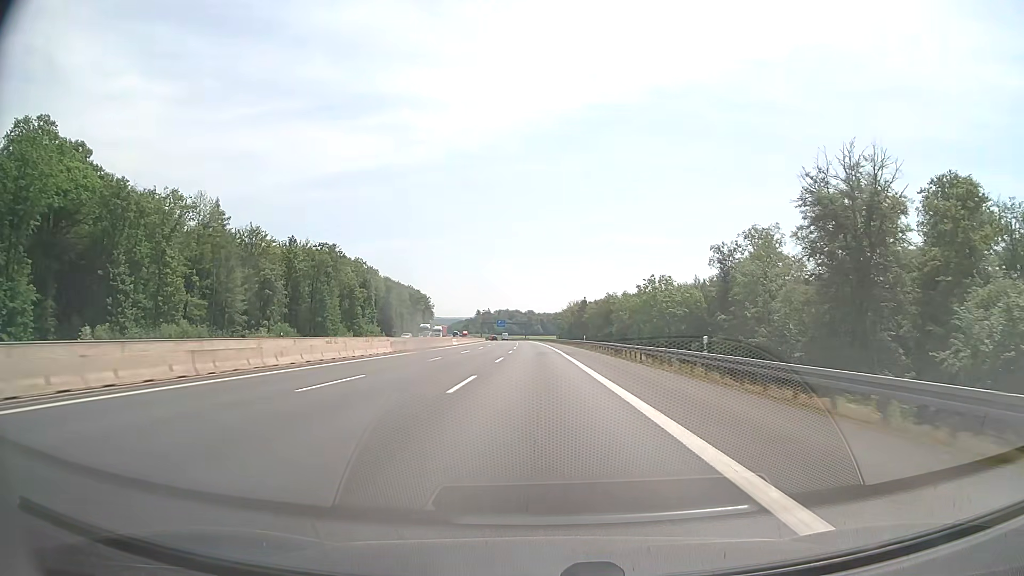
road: motorway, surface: asphalt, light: Day
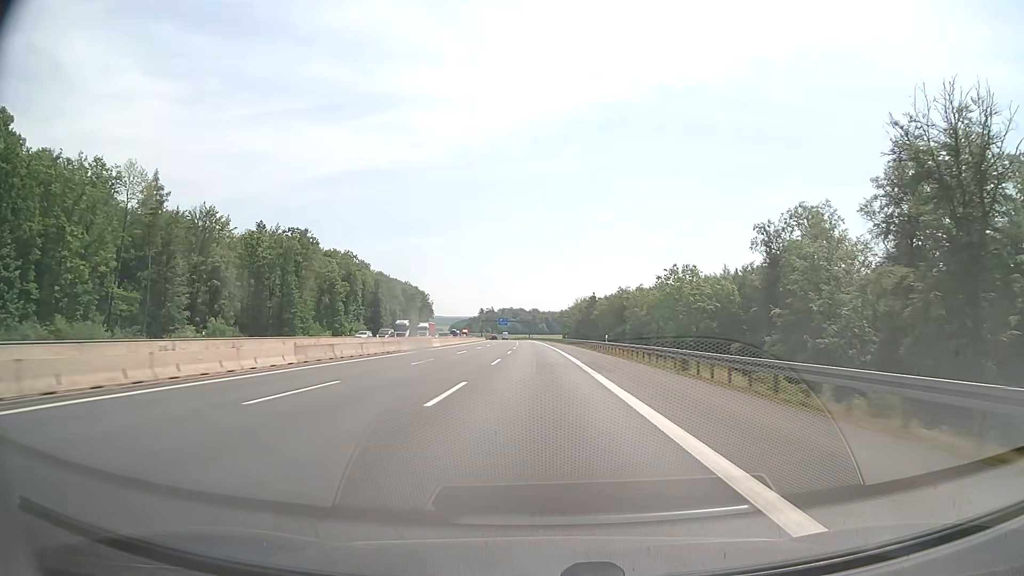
(-0.1, +20.6) m; 0°
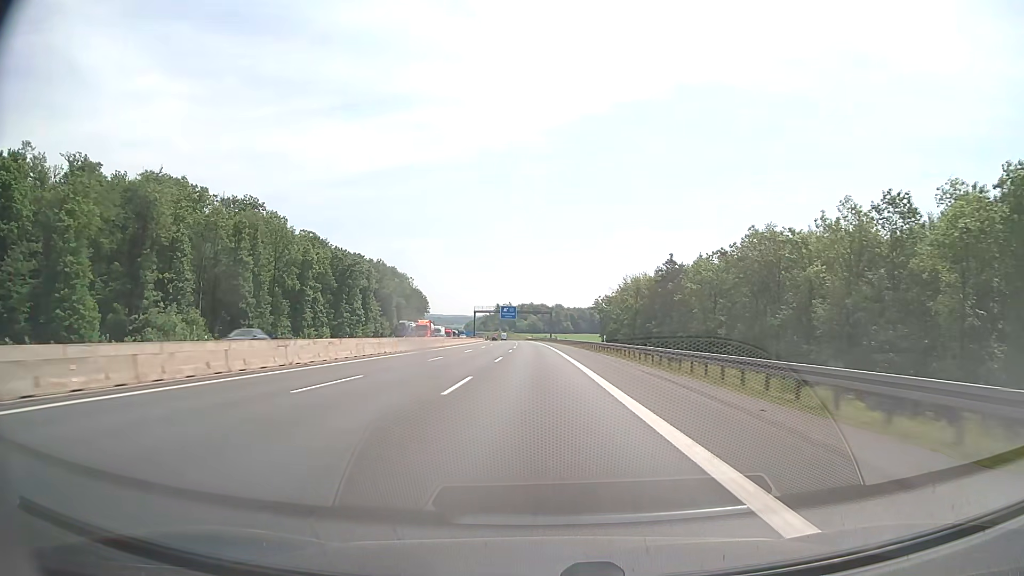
(-1.7, +103.2) m; -2°
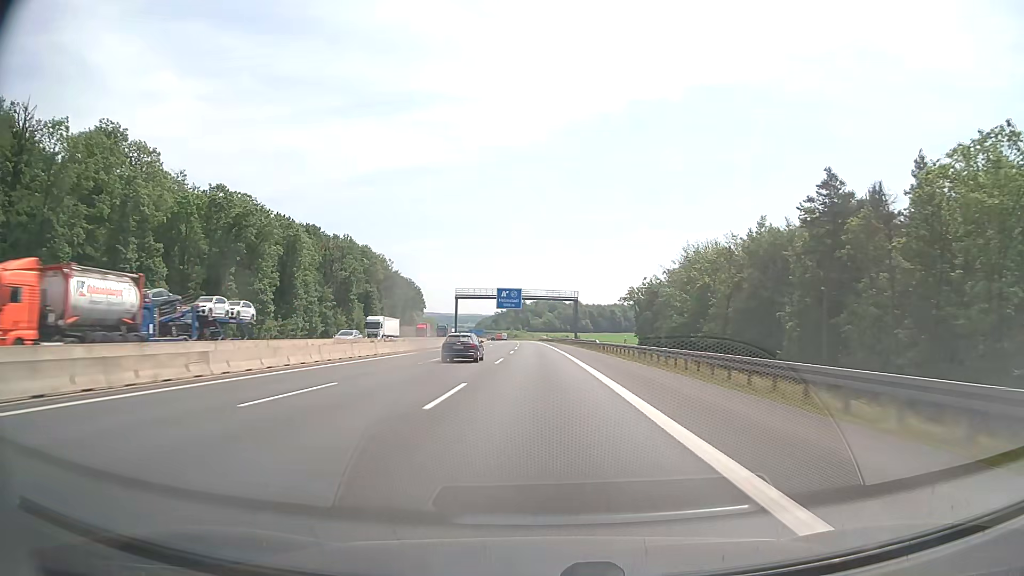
(-0.7, +62.0) m; -1°
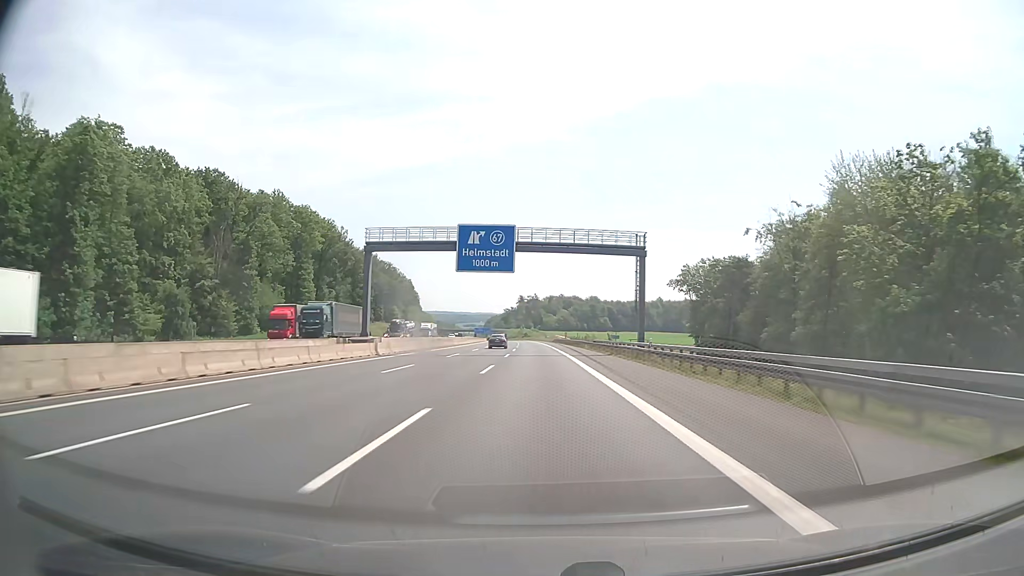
(-0.7, +62.0) m; -1°
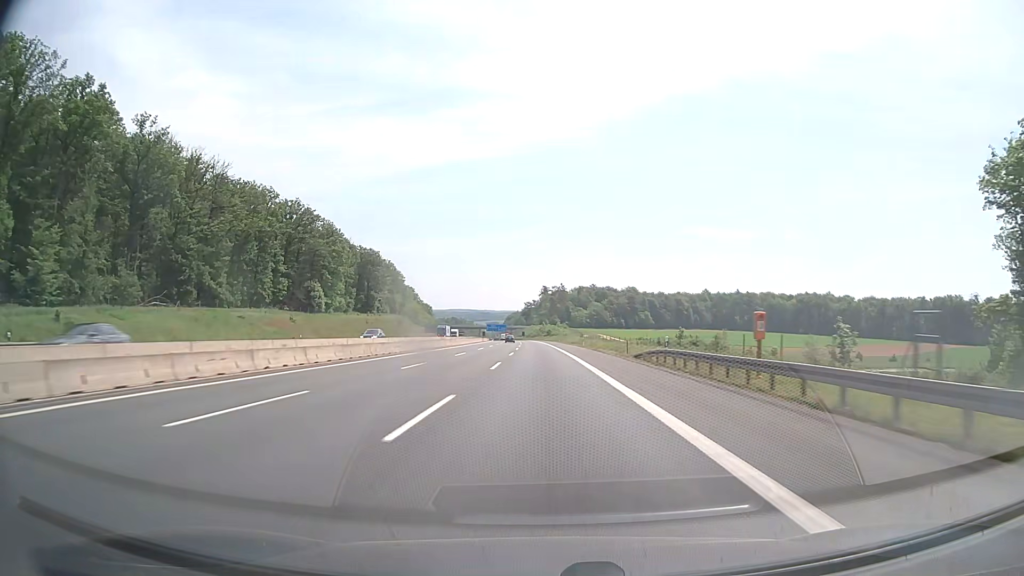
(-1.5, +103.4) m; -2°
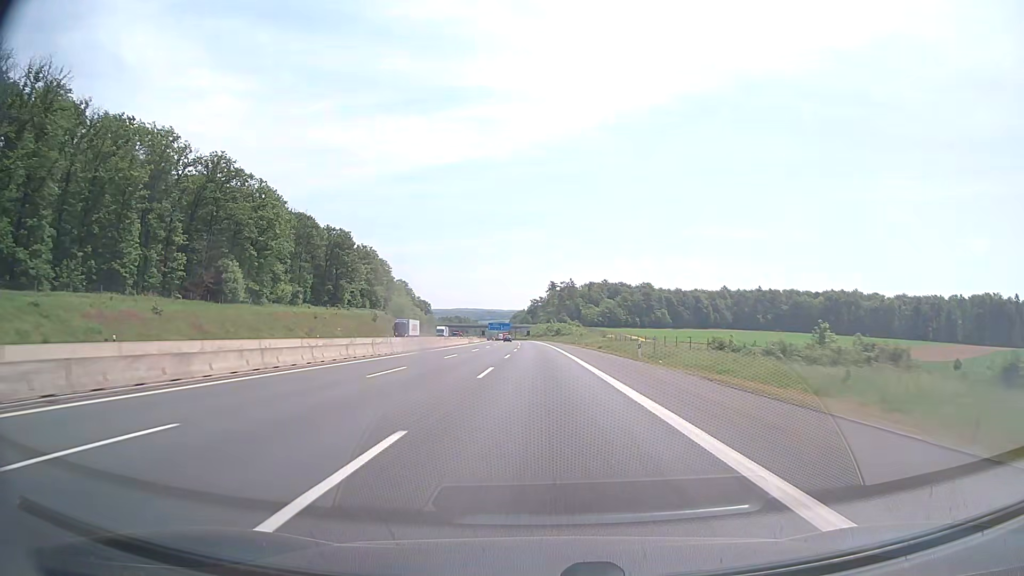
(-0.3, +41.3) m; -1°
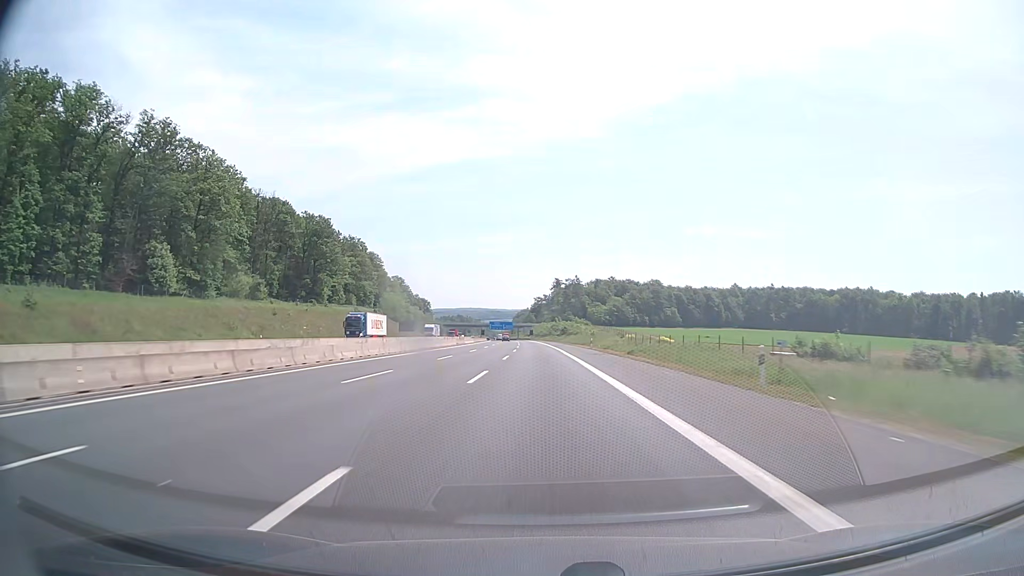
(0.0, +20.7) m; 0°
(0, +10) (0, +20) (0, +30) (0, +40) (0, +50) (-1, +60) (-1, +70) (-1, +80) (-1, +90) (-2, +100) m
